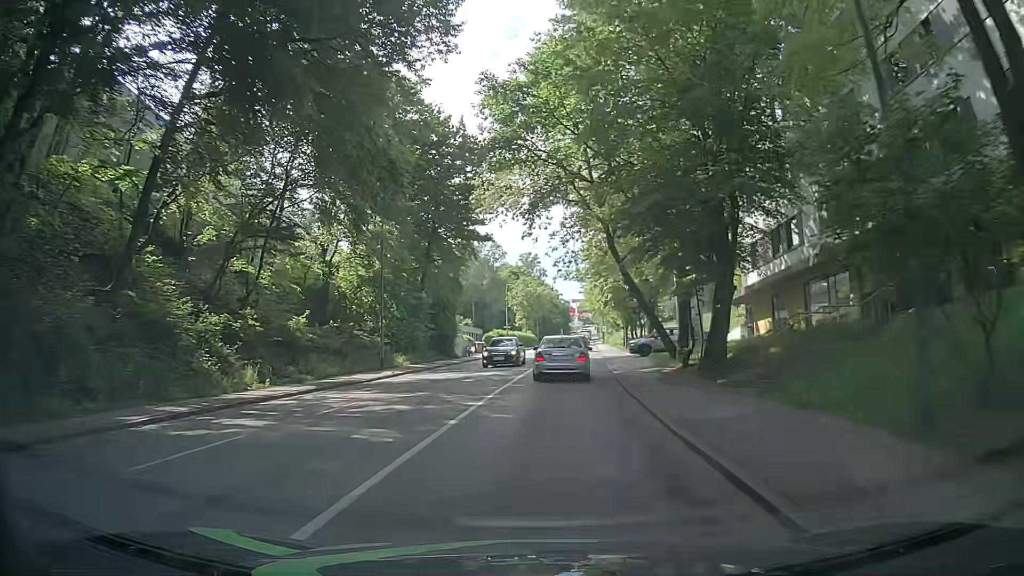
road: tertiary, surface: asphalt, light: Day
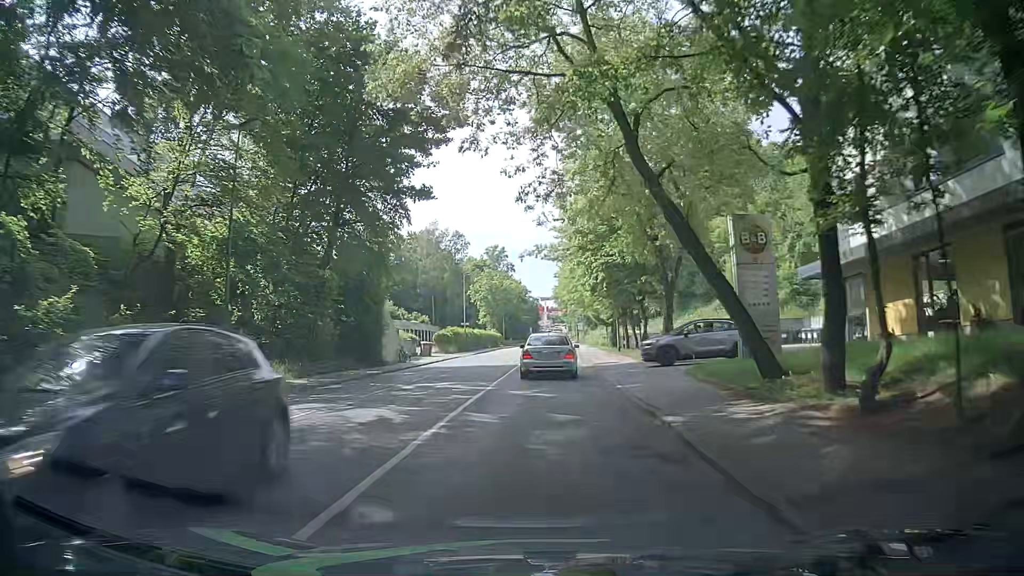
(+0.2, +14.6) m; +2°
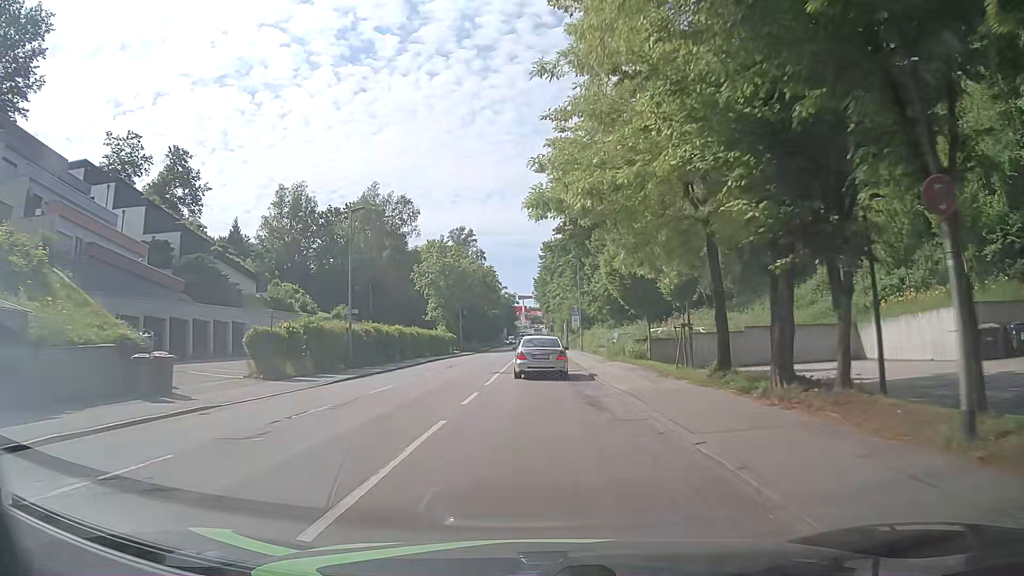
(+0.7, +36.2) m; +3°
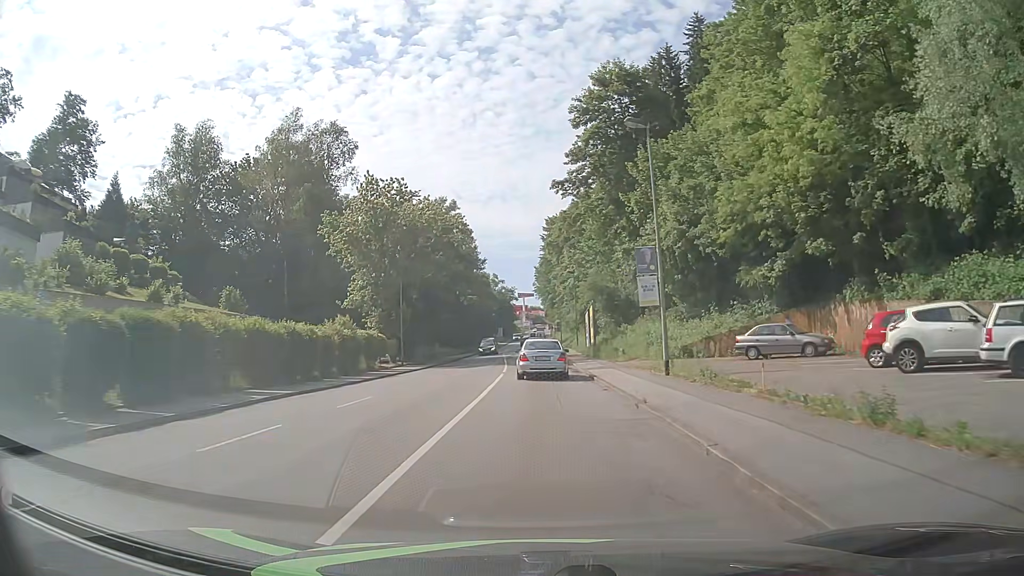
(-0.6, +37.4) m; -1°
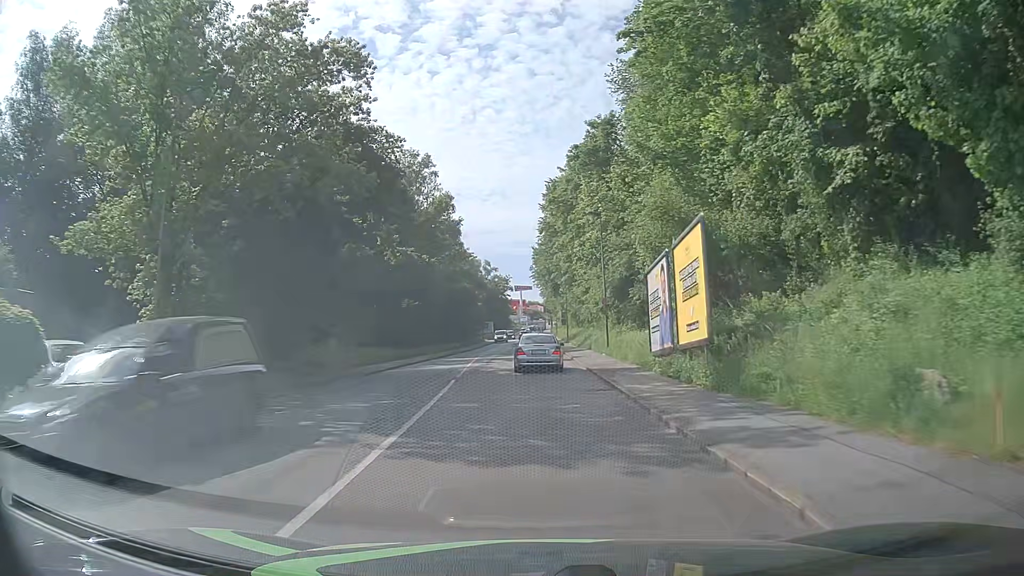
(+0.1, +30.9) m; 0°
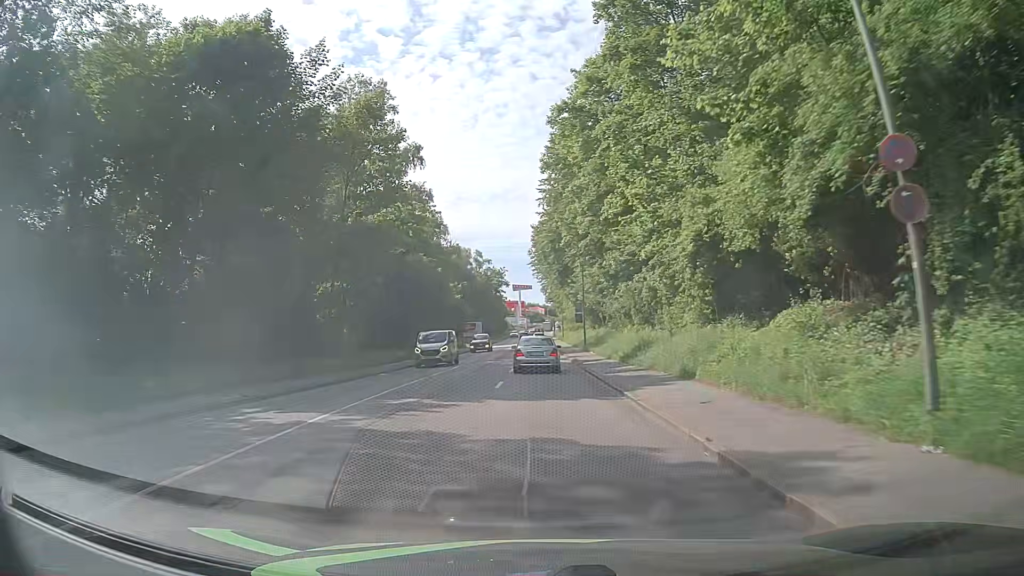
(-0.1, +31.5) m; 0°
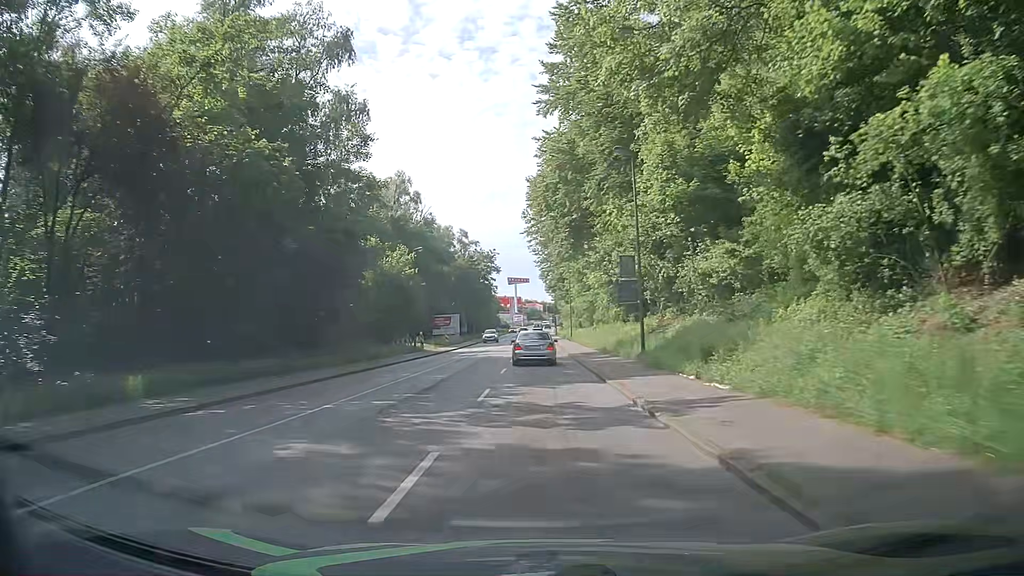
(0.0, +31.7) m; 0°
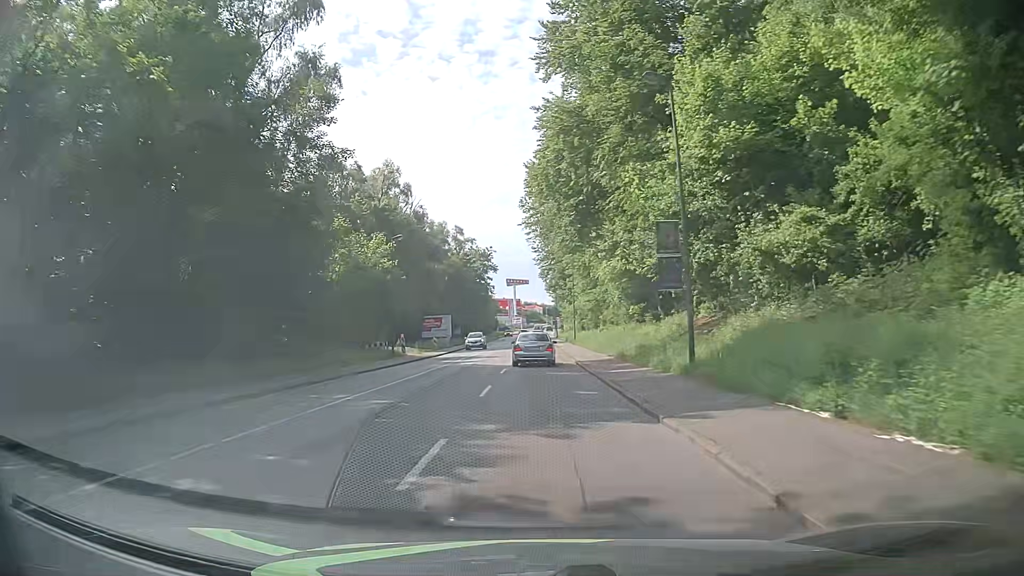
(0.0, +8.0) m; +1°
